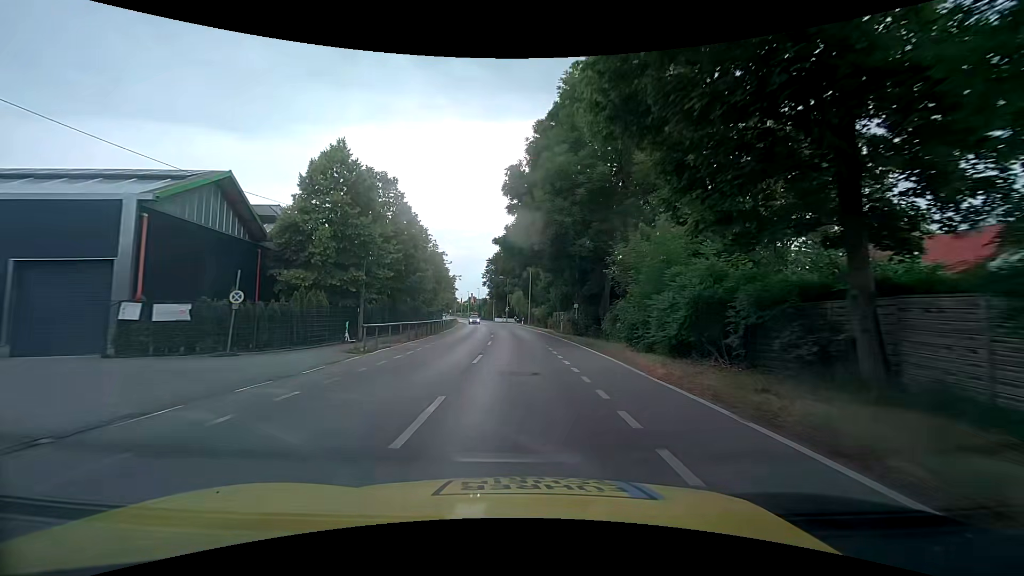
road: tertiary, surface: asphalt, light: Day
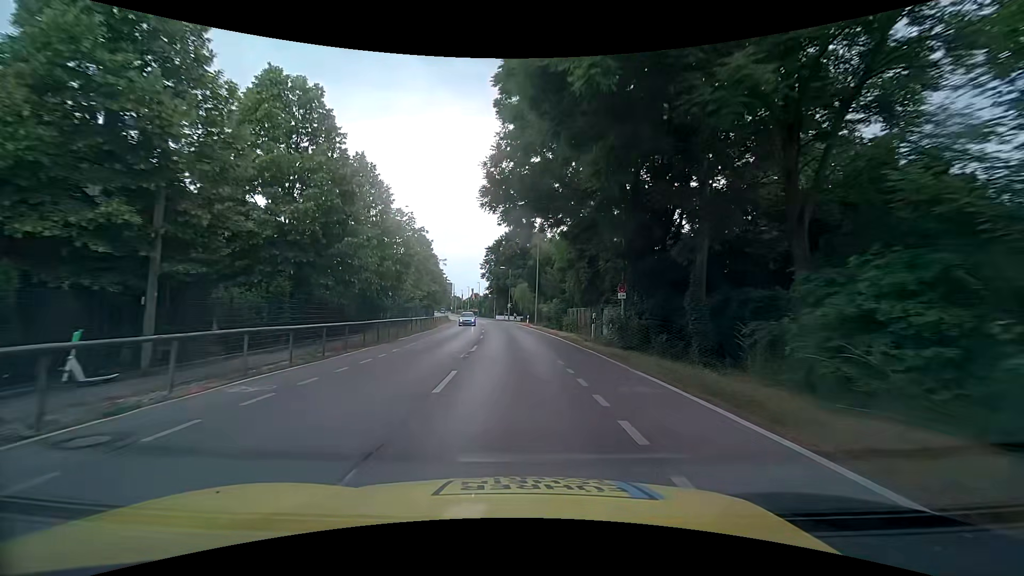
(+0.2, +14.9) m; 0°
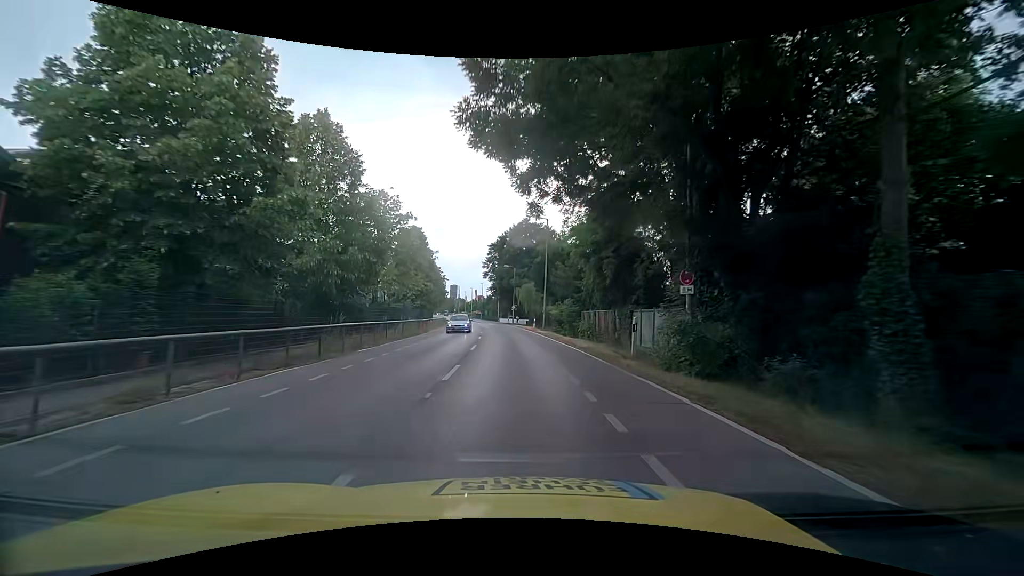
(0.0, +7.3) m; 0°
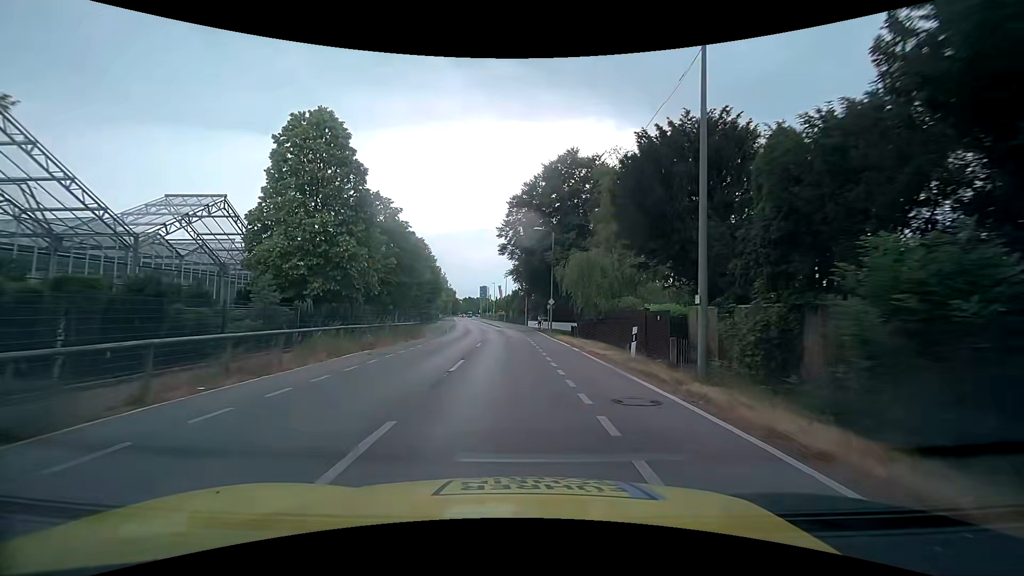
(-1.1, +34.2) m; -3°
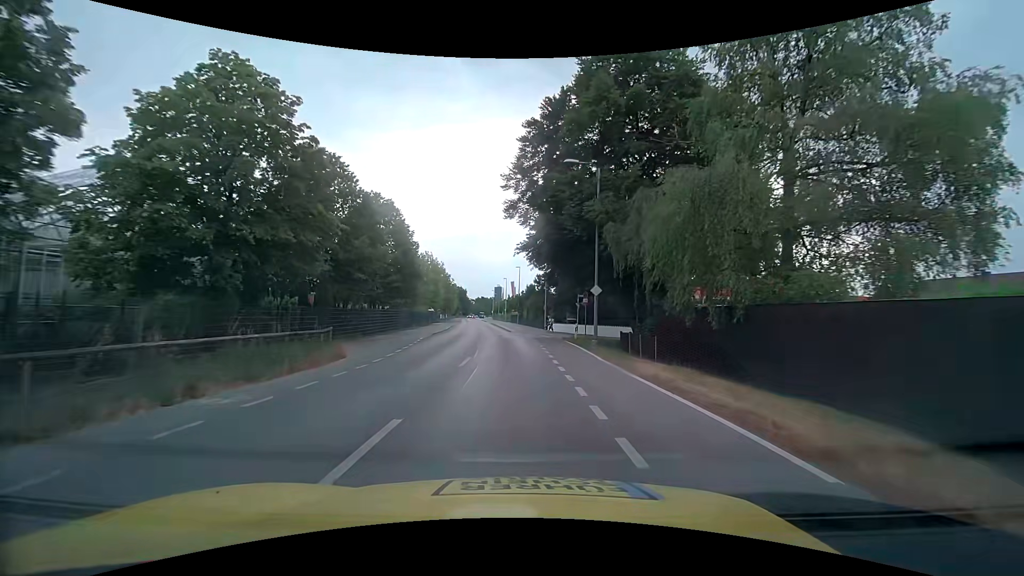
(-0.4, +19.1) m; -2°
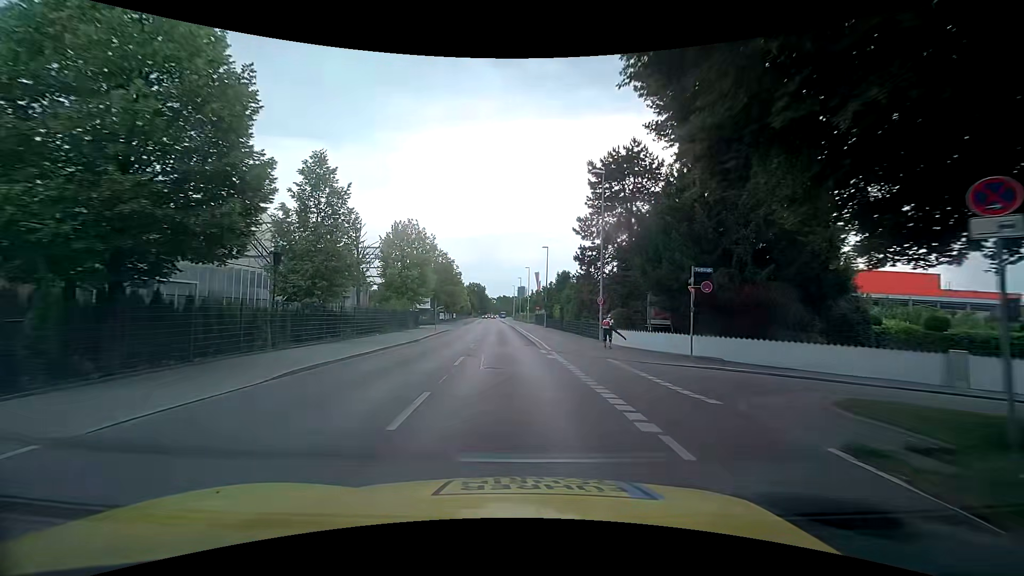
(-0.7, +25.9) m; -3°
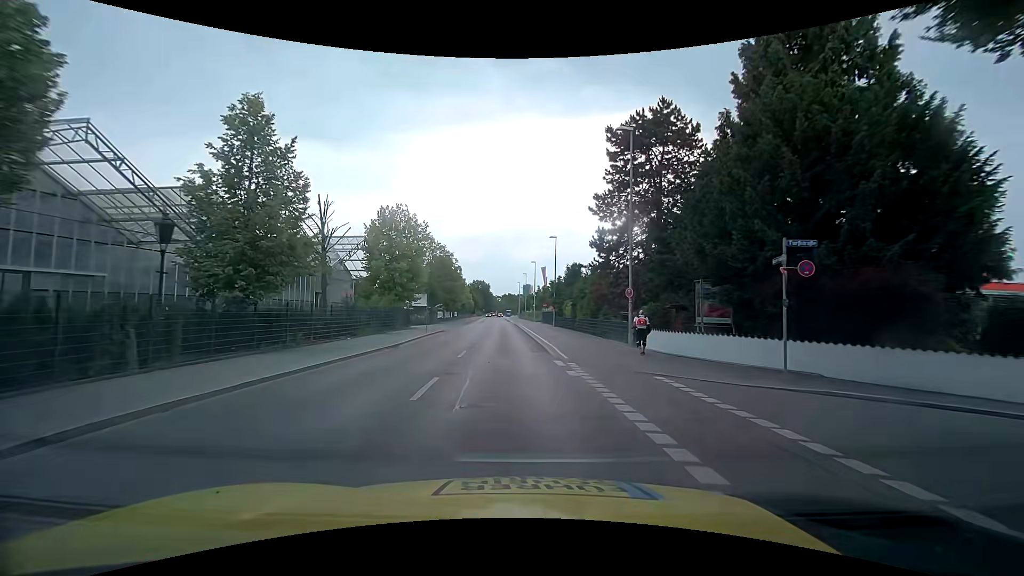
(0.0, +6.6) m; -1°
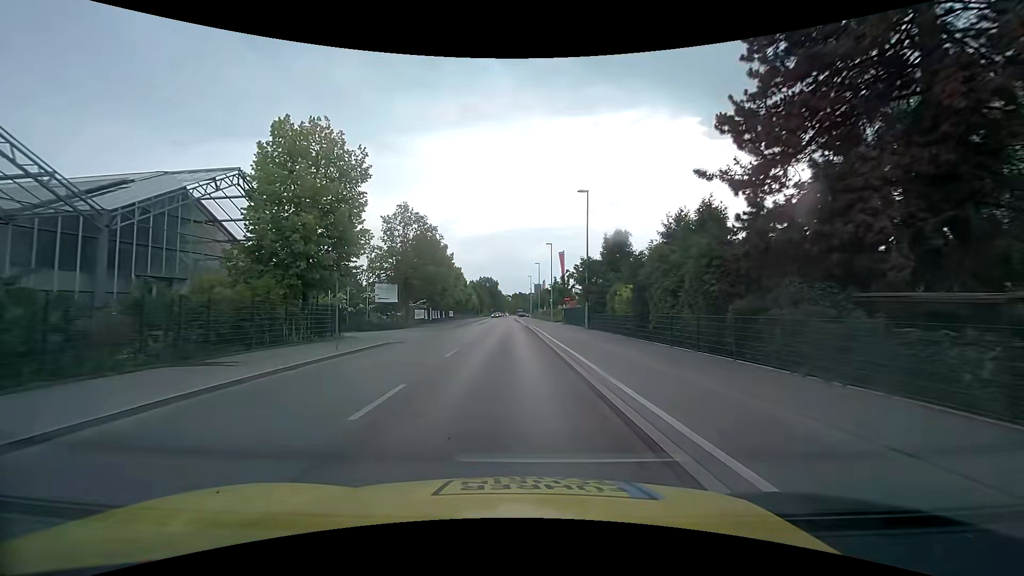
(-0.1, +20.3) m; -1°
(0, +10) (0, +20) (0, +30) (-1, +40) (-1, +50) (-1, +60) (-2, +70) (-2, +80) (-2, +90) (-2, +100) m
